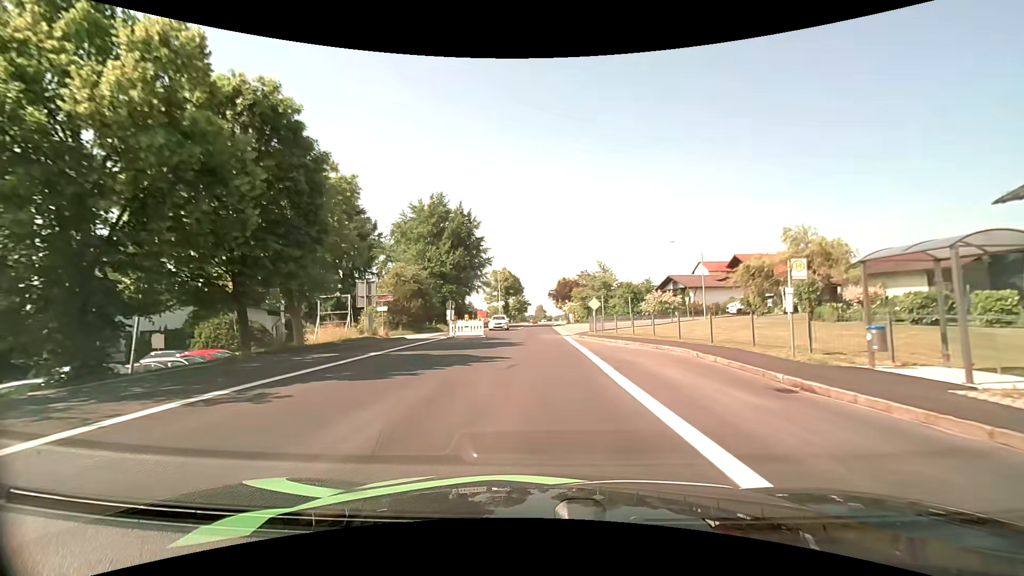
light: Day
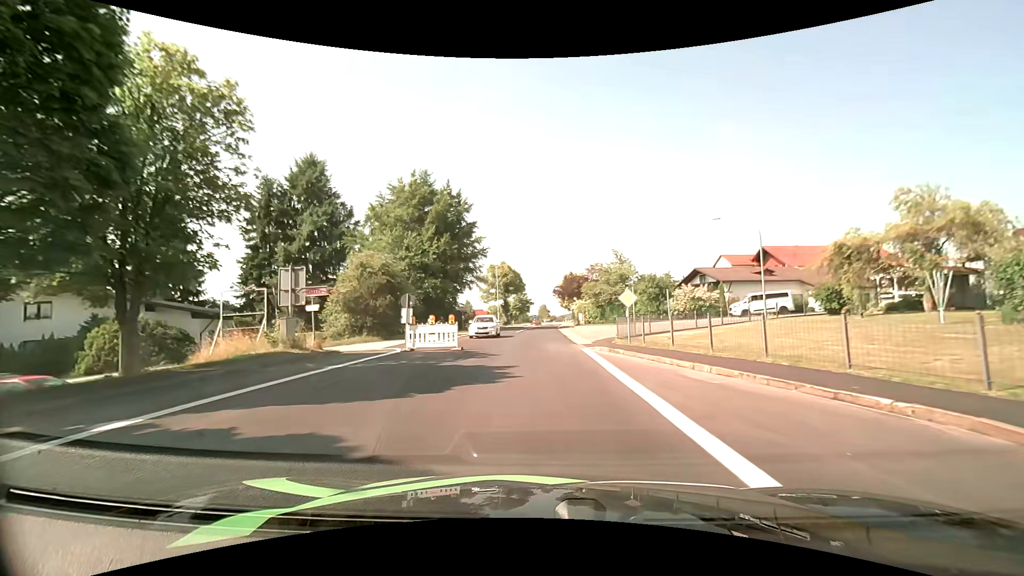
(0.0, +11.3) m; 0°
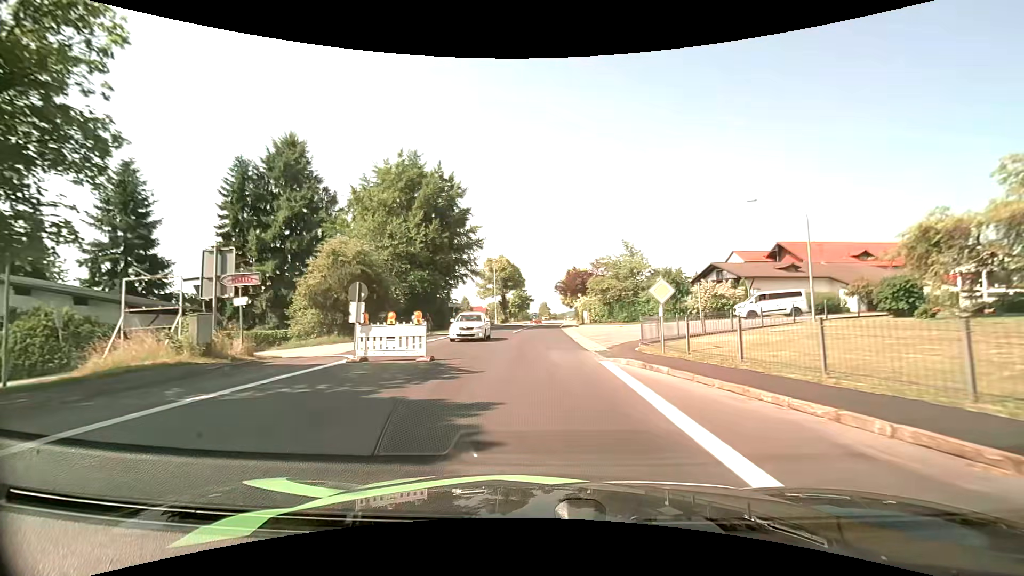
(0.0, +5.8) m; 0°
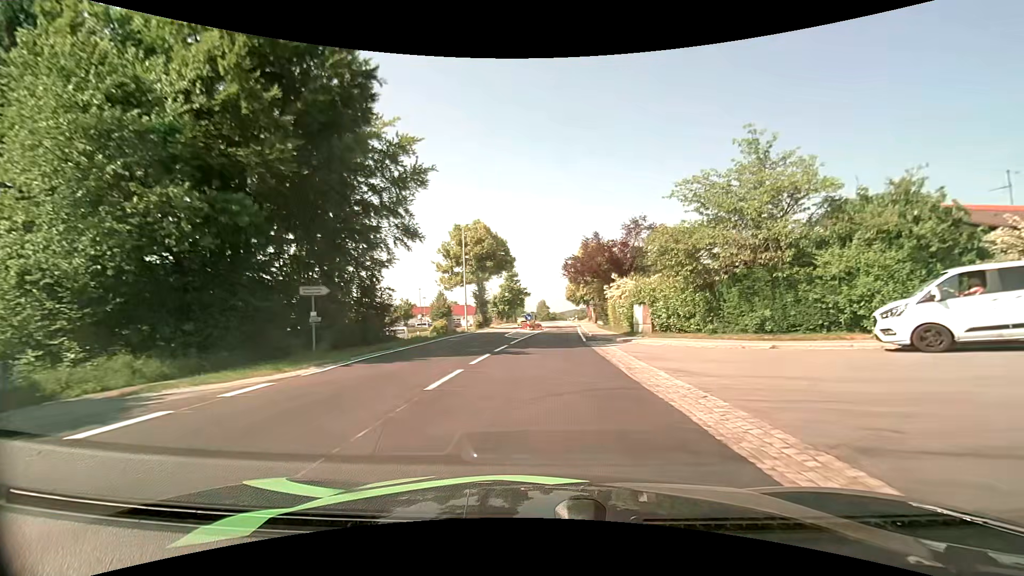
(0.0, +29.4) m; 0°
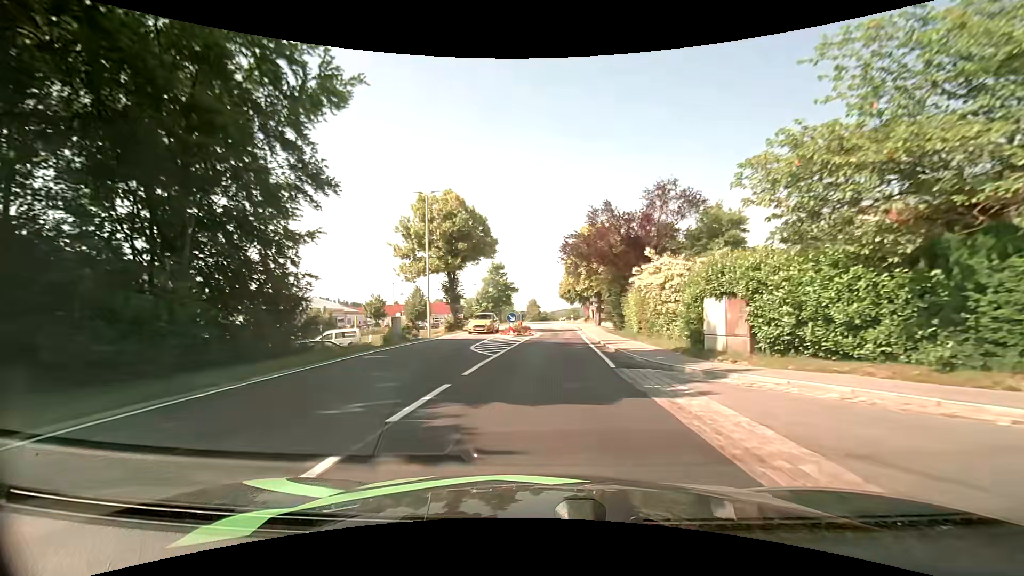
(+0.2, +11.8) m; +1°
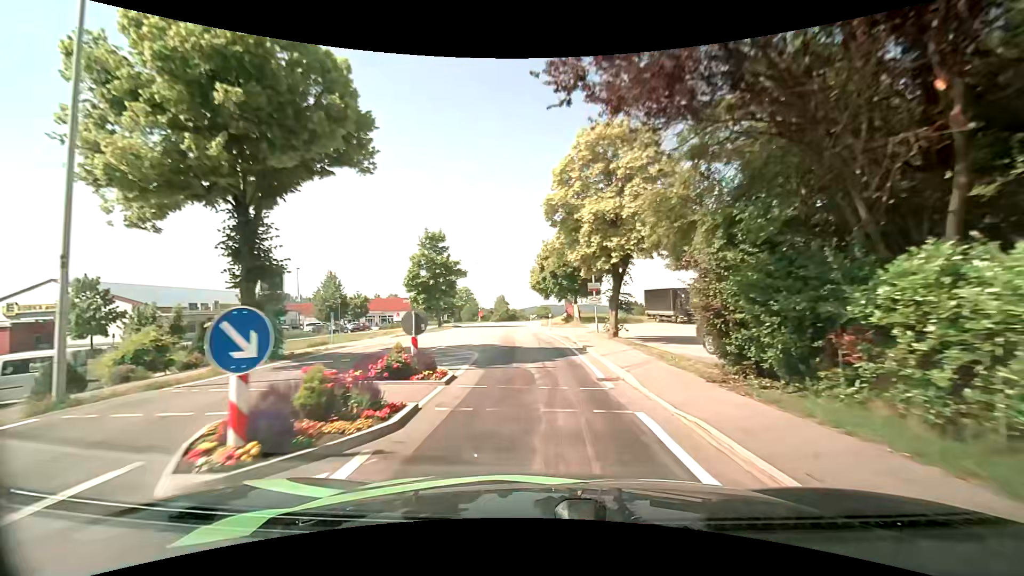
(+0.8, +24.2) m; +3°
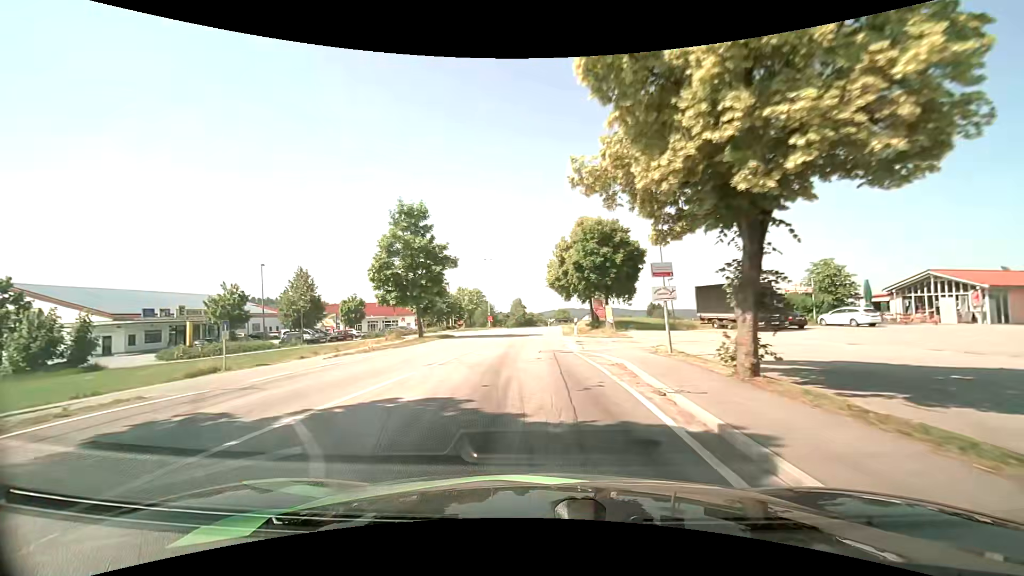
(-0.1, +12.4) m; -2°
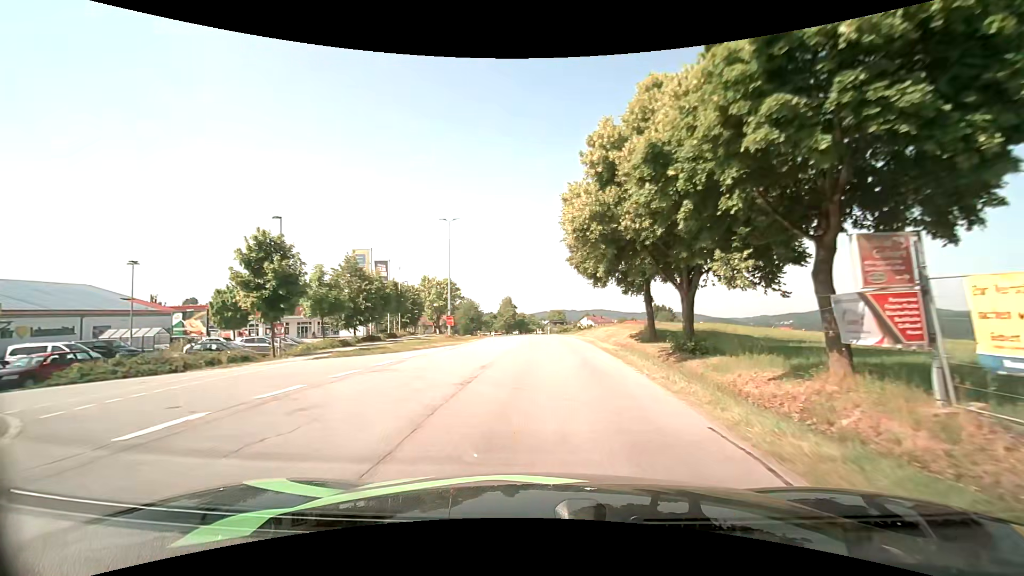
(-0.4, +32.7) m; +1°
(0, +10) (0, +20) (+1, +30) (+1, +40) (0, +50) (0, +60) (-2, +70) (-4, +80) (-6, +89) (-9, +99) m
